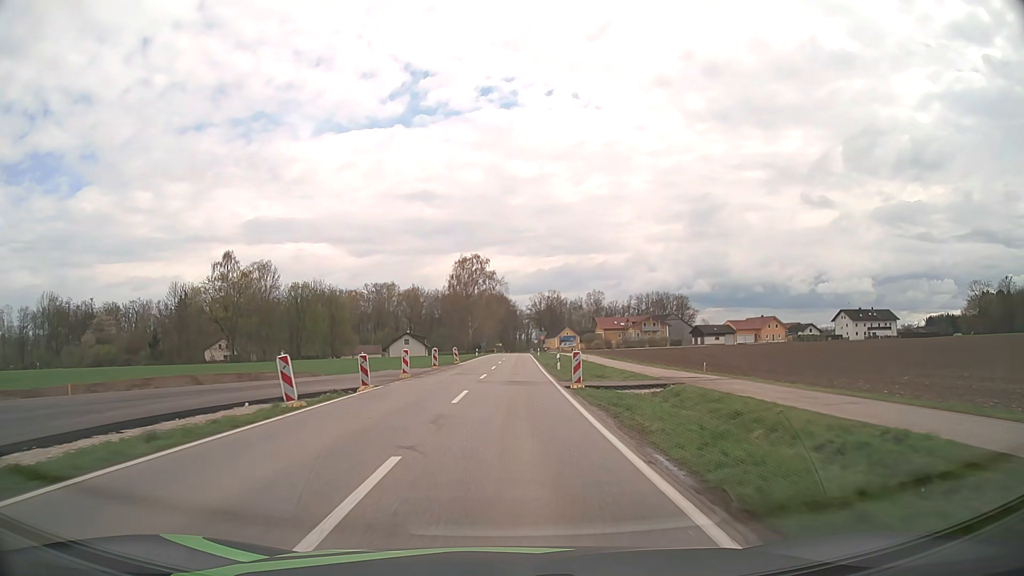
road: tertiary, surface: asphalt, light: Day
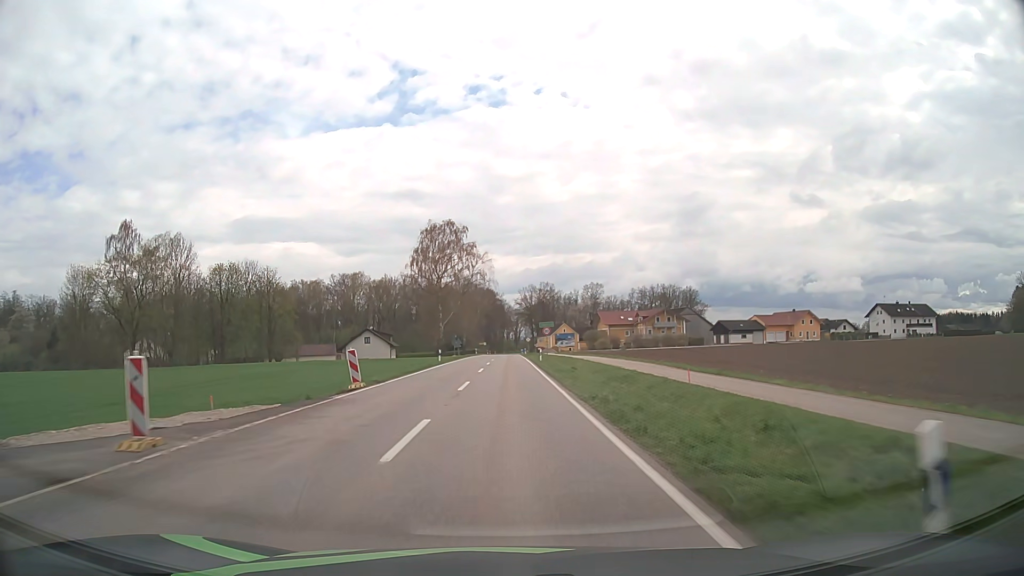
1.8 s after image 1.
(+0.4, +32.0) m; +1°
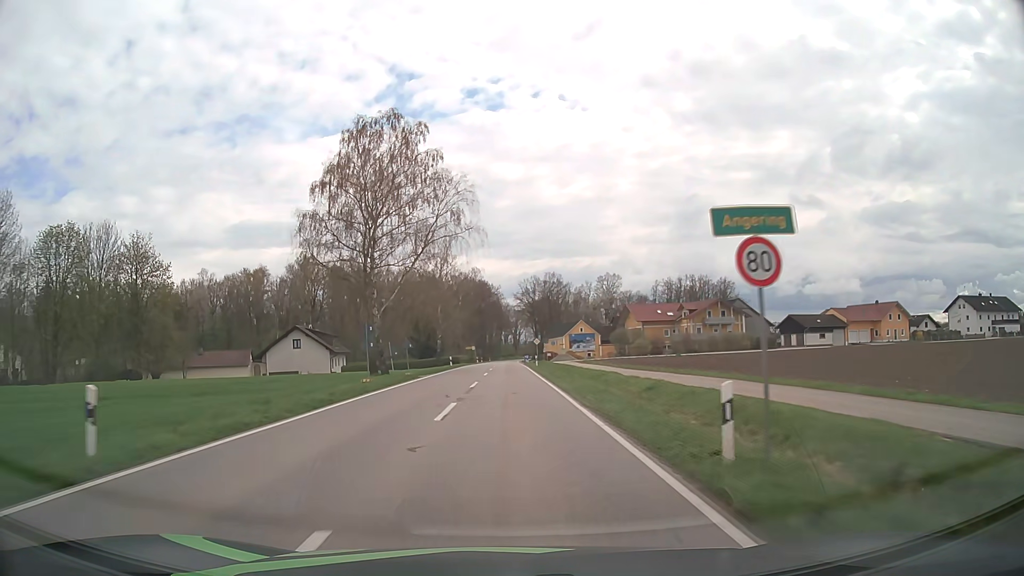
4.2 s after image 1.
(0.0, +43.2) m; 0°
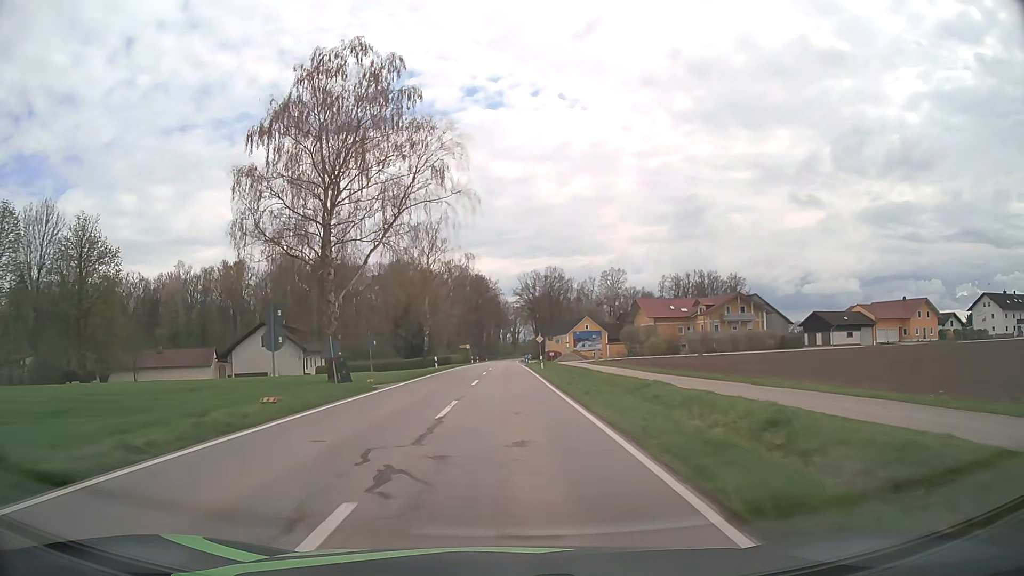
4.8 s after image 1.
(0.0, +11.0) m; 0°
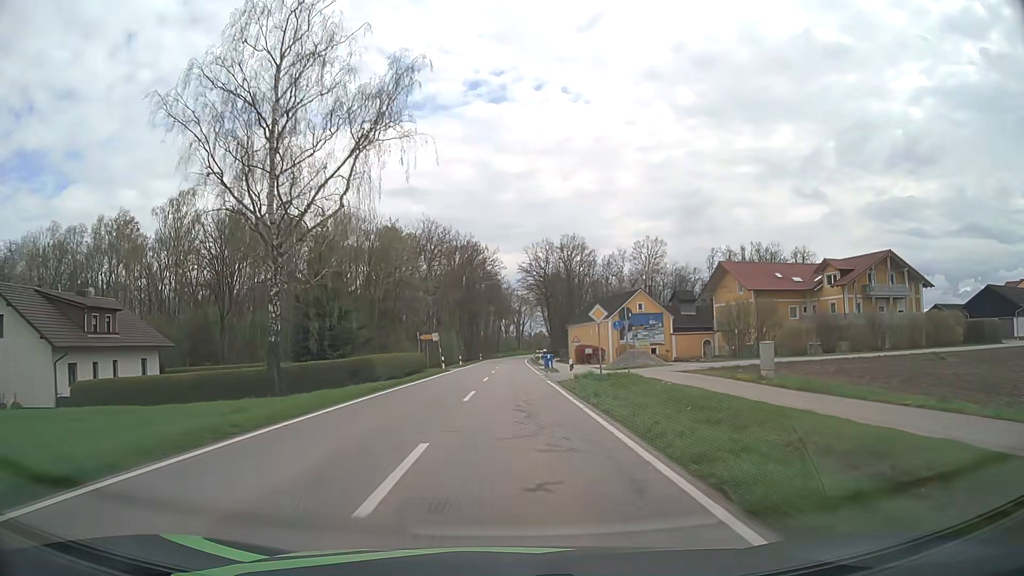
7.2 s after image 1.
(-0.1, +45.5) m; 0°
